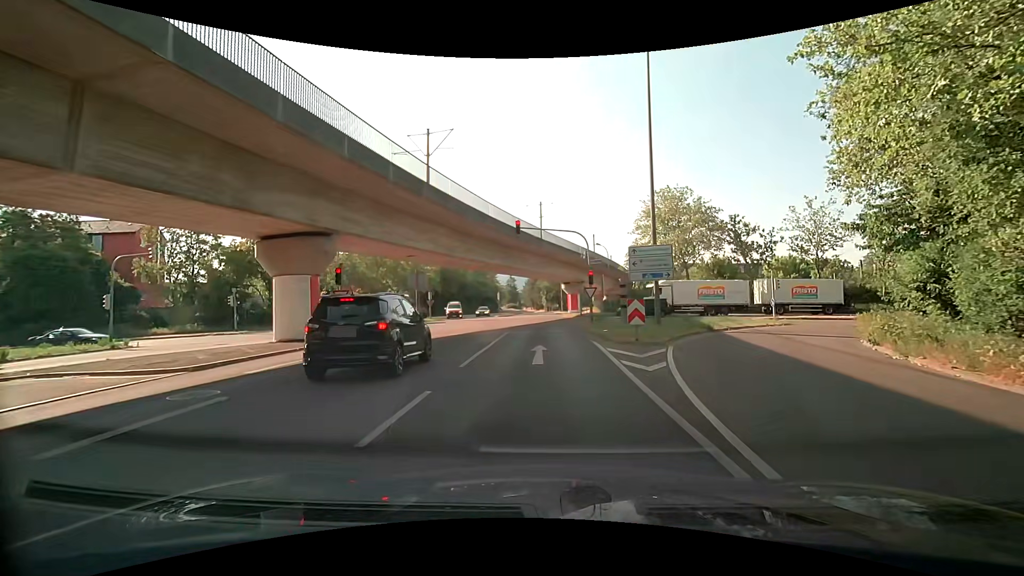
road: tertiary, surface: asphalt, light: Day
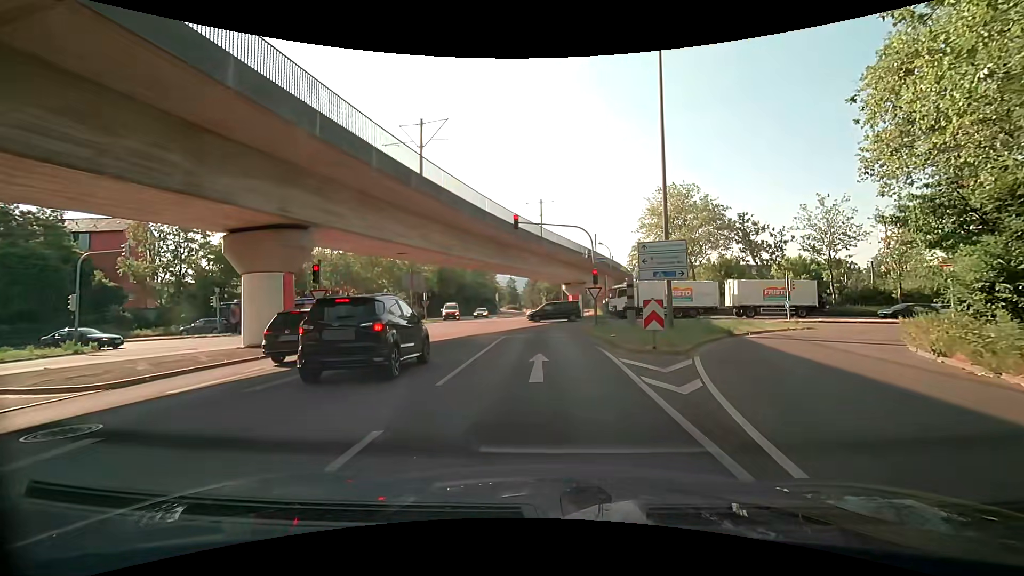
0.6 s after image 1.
(0.0, +2.3) m; +2°
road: secondary_link
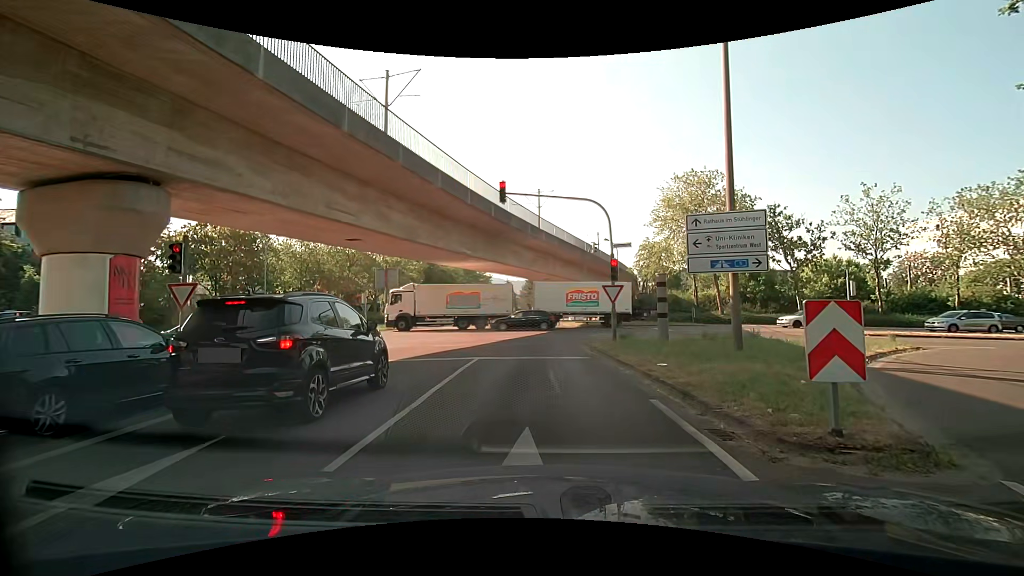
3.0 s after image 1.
(-0.1, +7.9) m; -1°
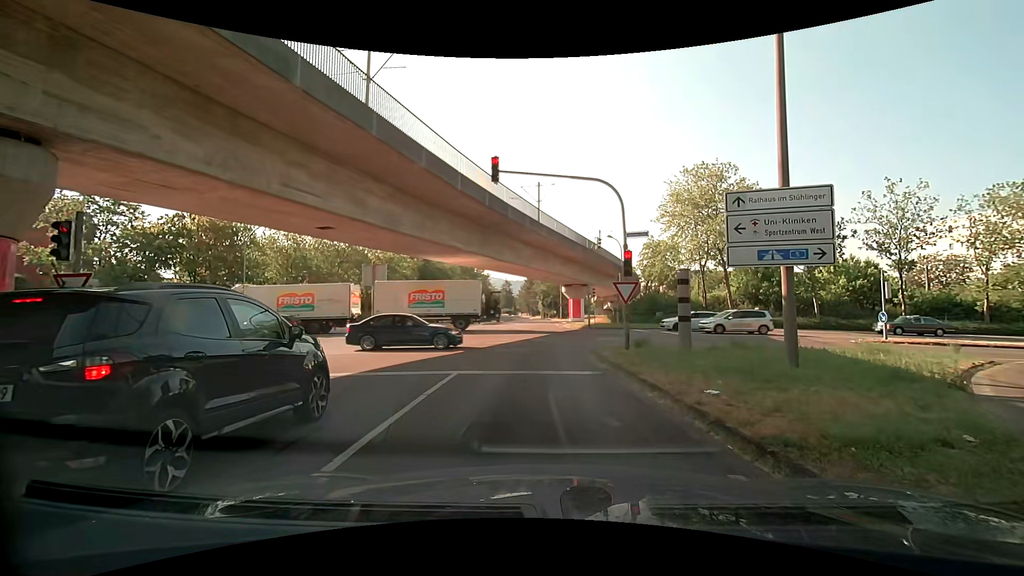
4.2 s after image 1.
(0.0, +3.1) m; +2°
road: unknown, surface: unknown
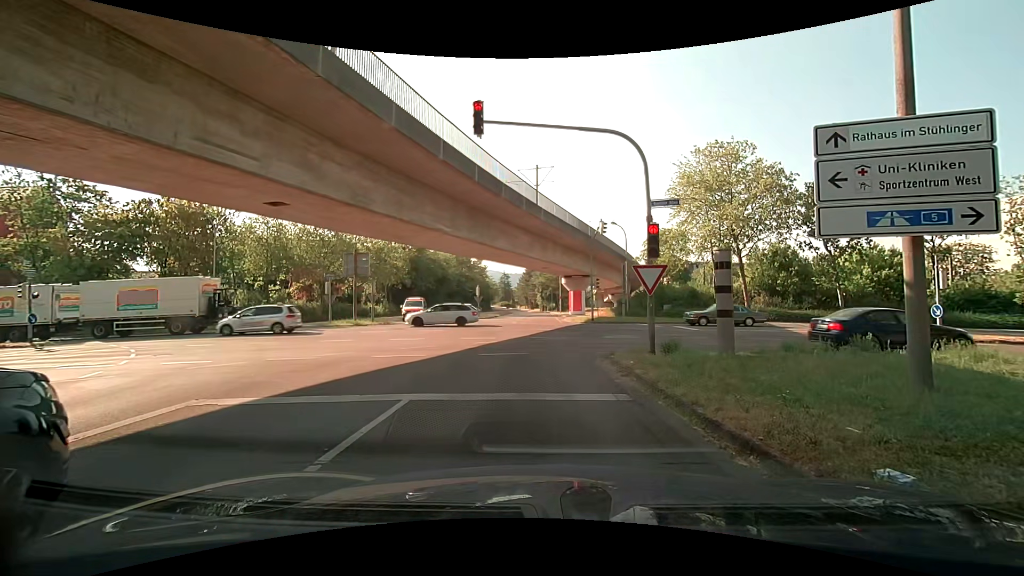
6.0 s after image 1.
(-0.1, +3.7) m; 0°
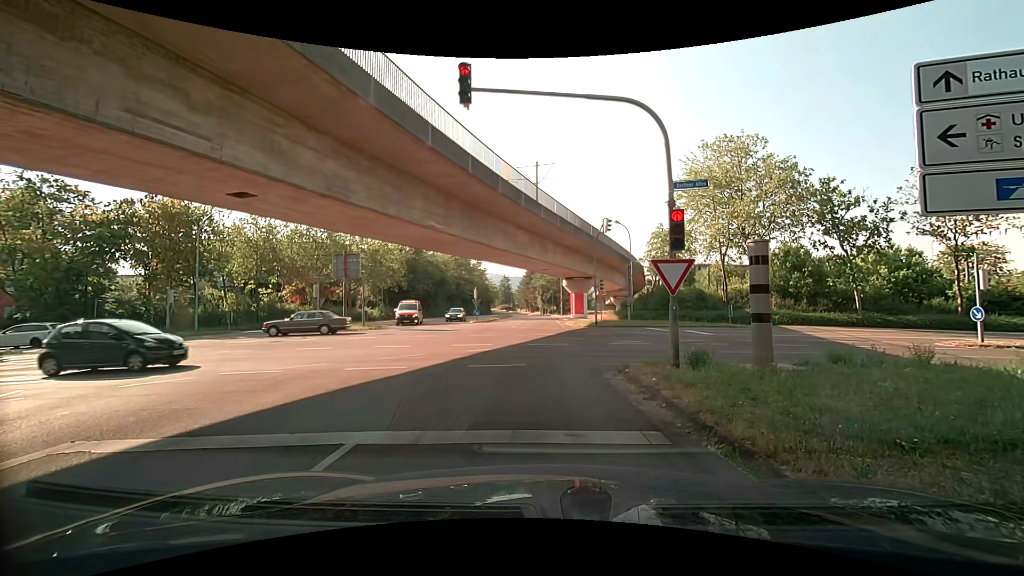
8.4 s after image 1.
(0.0, +2.0) m; +2°
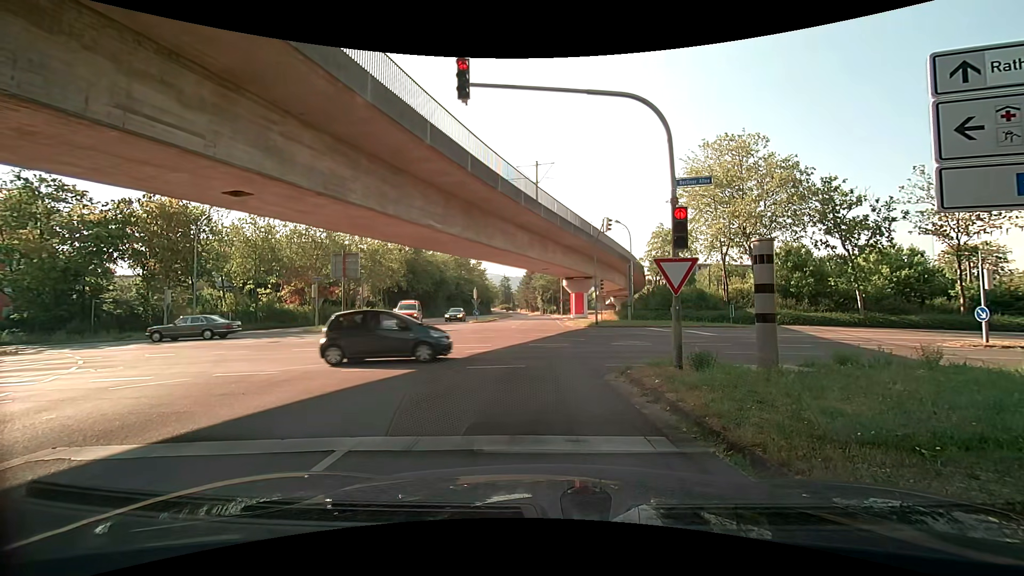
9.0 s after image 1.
(0.0, +0.2) m; 0°
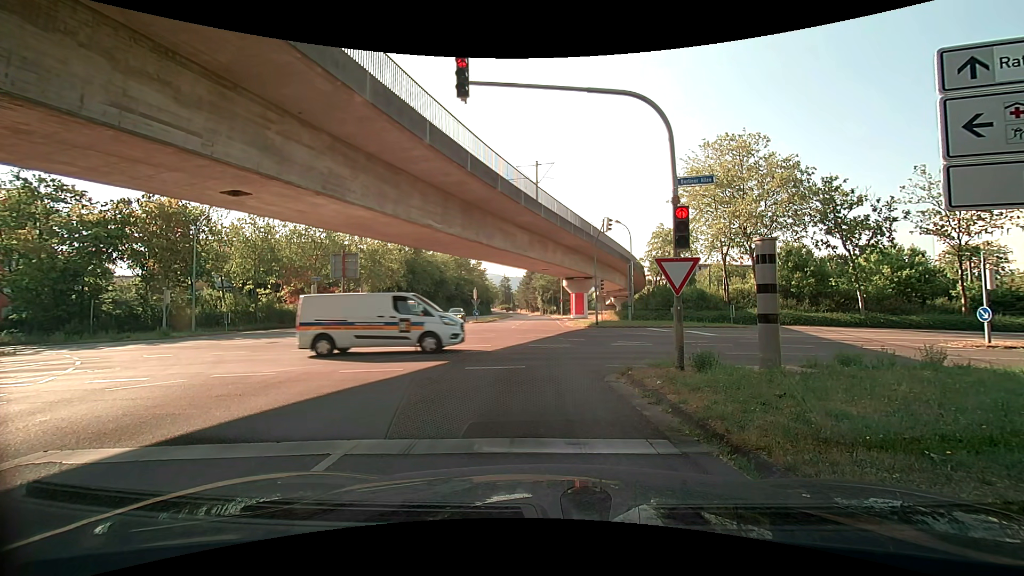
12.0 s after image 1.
(0.0, +0.2) m; 0°
(-1, +10) (-2, +20) (-2, +30) (-2, +40) (-3, +50) (-3, +60) (-4, +70) (-5, +80) (-5, +90) (-6, +100) m
